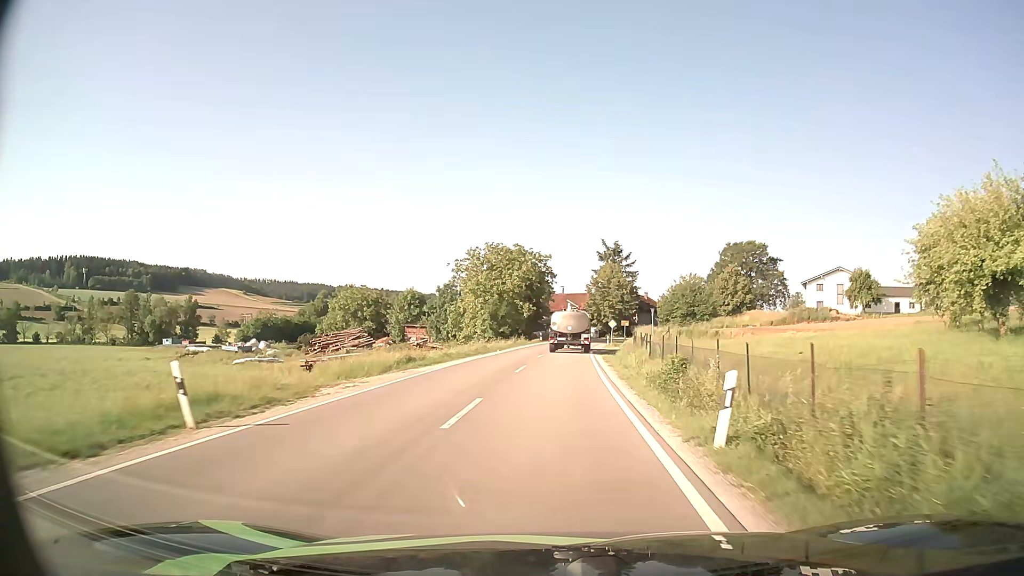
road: secondary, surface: asphalt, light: Day
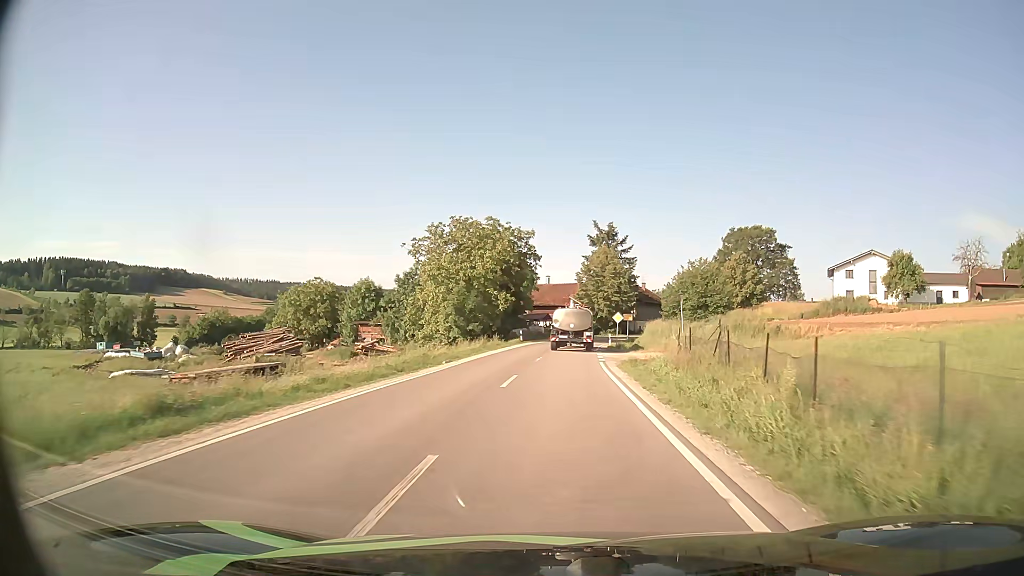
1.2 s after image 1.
(+0.1, +18.0) m; +1°
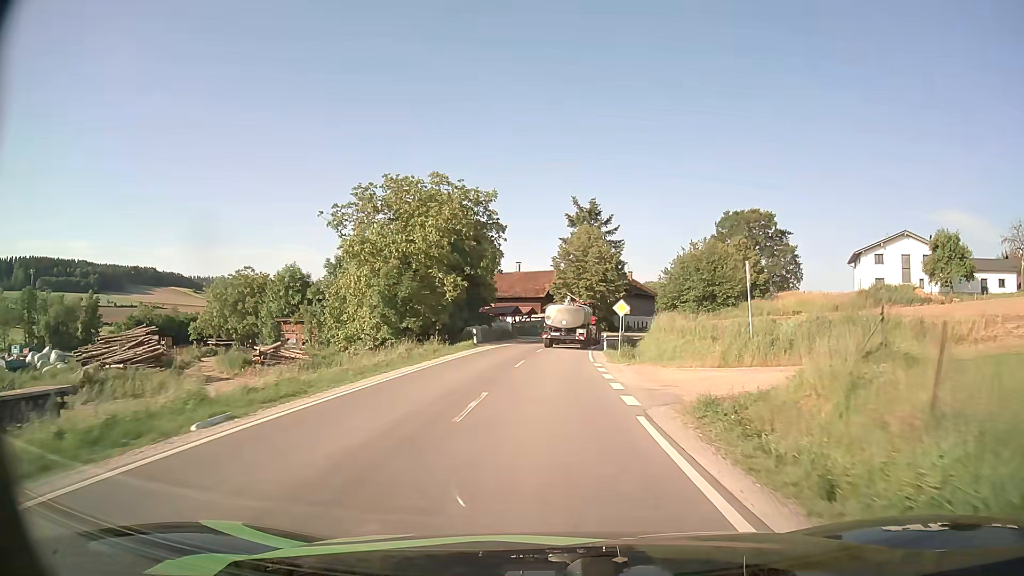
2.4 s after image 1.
(+0.3, +17.5) m; +2°
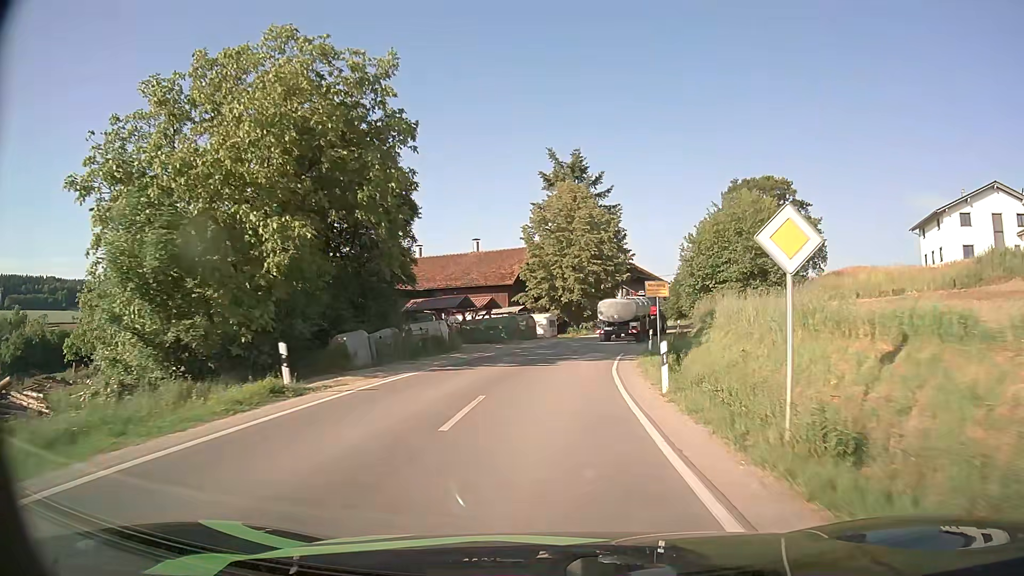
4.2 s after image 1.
(+0.6, +24.9) m; +2°
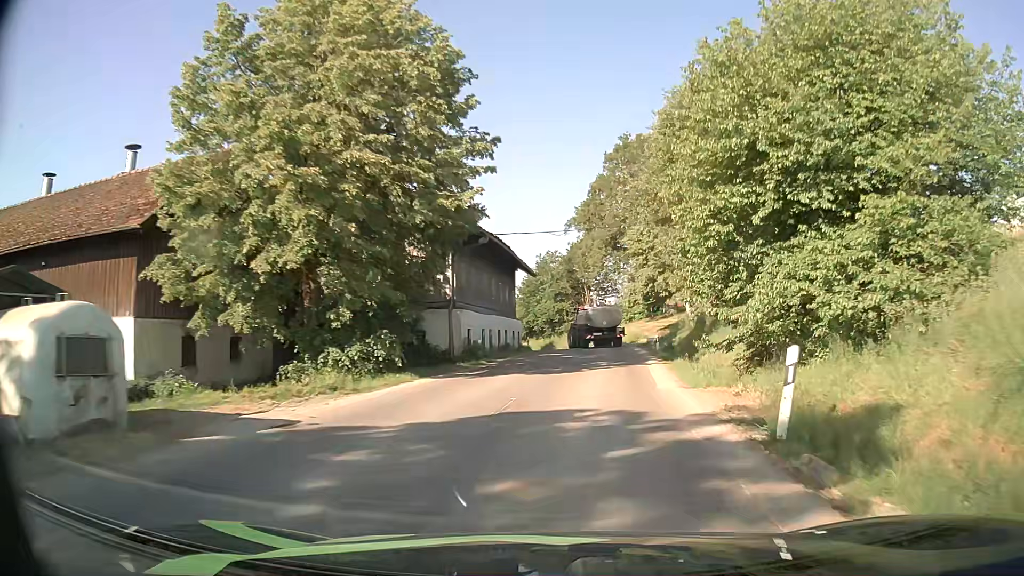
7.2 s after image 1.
(+3.3, +38.1) m; +14°
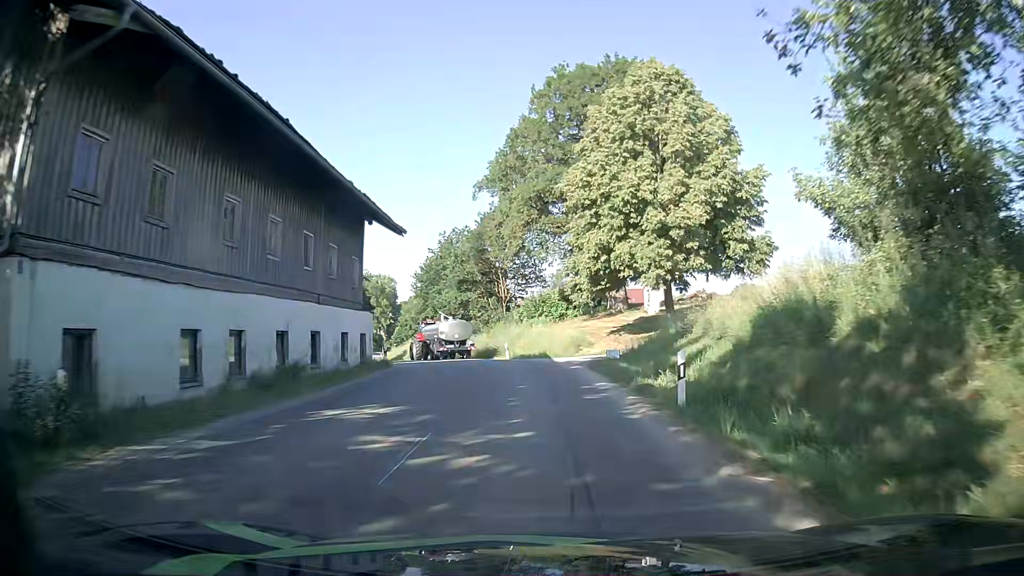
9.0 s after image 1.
(+1.8, +22.0) m; +6°
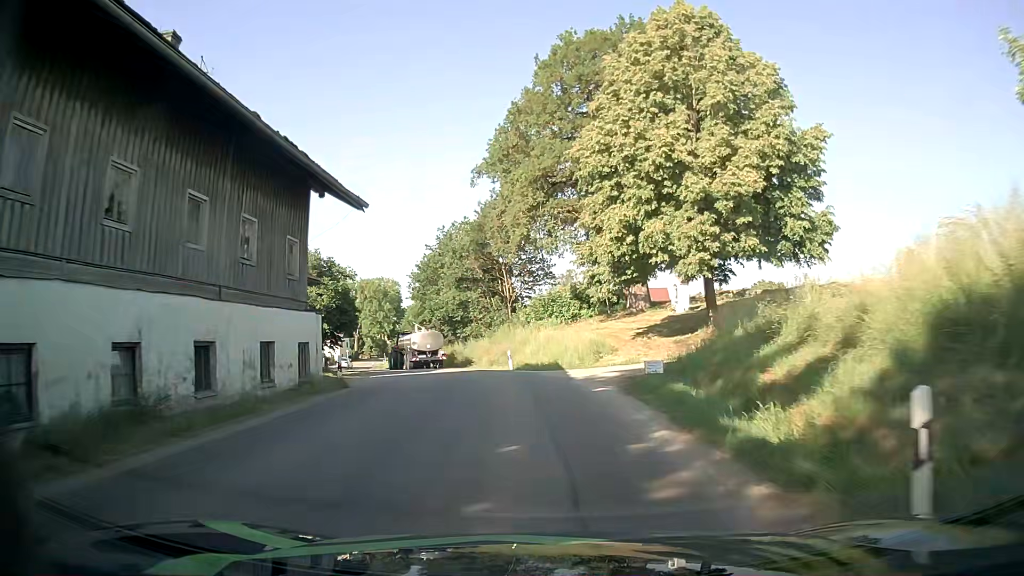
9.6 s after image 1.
(+0.2, +7.2) m; +1°
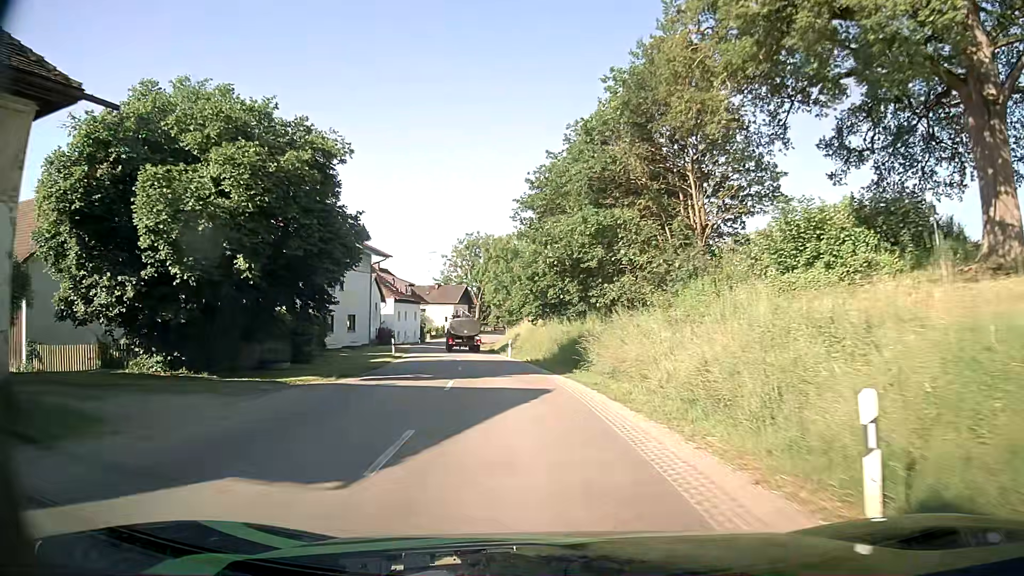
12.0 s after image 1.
(-3.2, +29.1) m; -12°
(0, +10) (-1, +20) (-3, +30) (-4, +40) (-6, +50) (-8, +59) (-9, +69) (-11, +79) (-11, +89) (-11, +99) m
